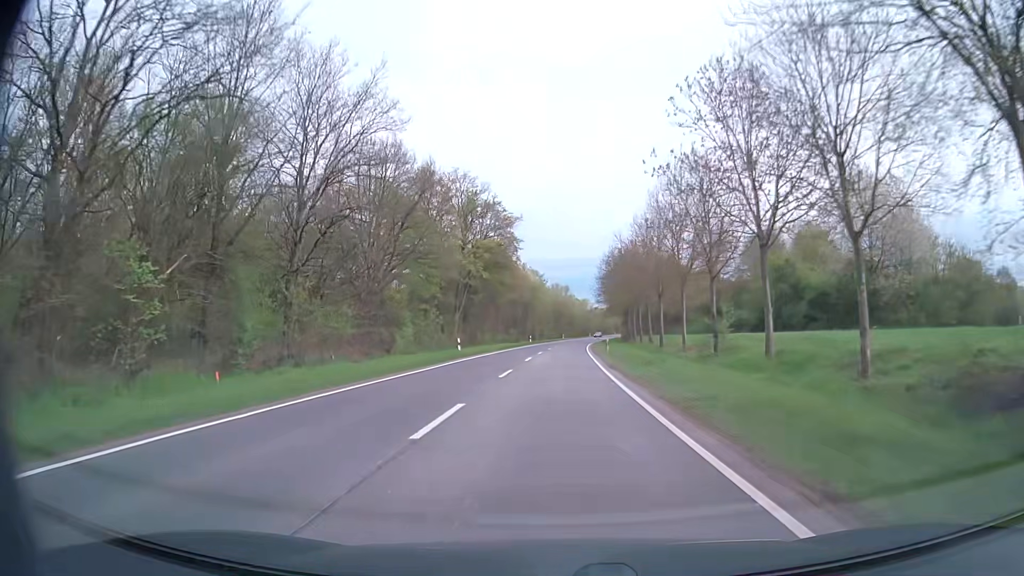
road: secondary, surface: asphalt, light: Day
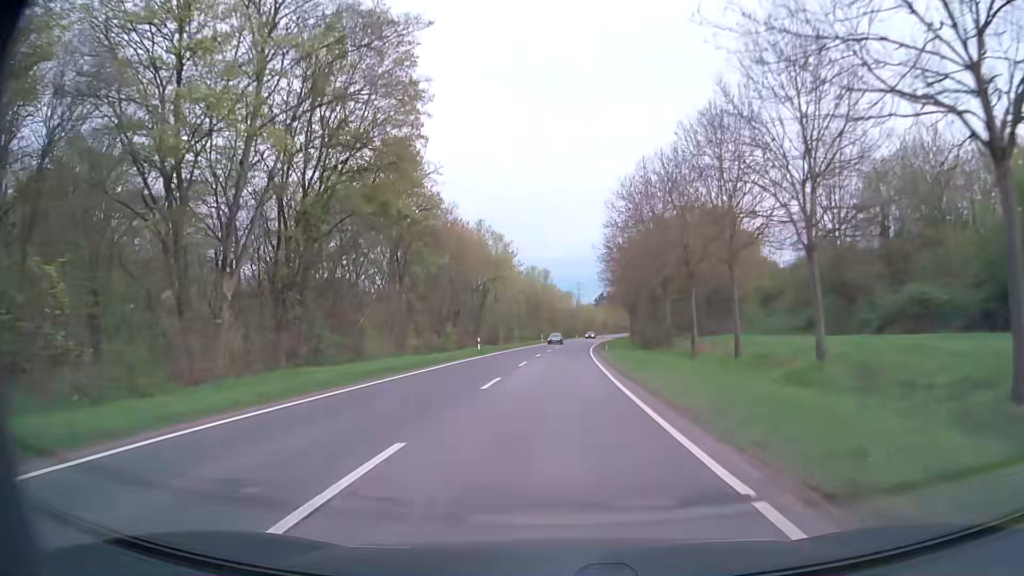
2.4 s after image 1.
(+0.6, +43.0) m; +2°
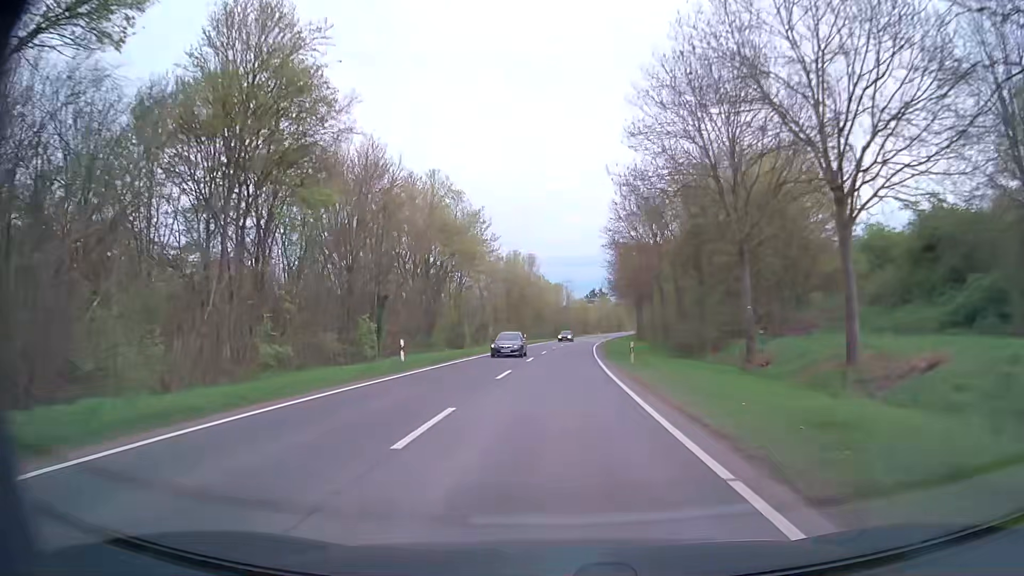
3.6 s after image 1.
(+0.2, +21.5) m; +1°
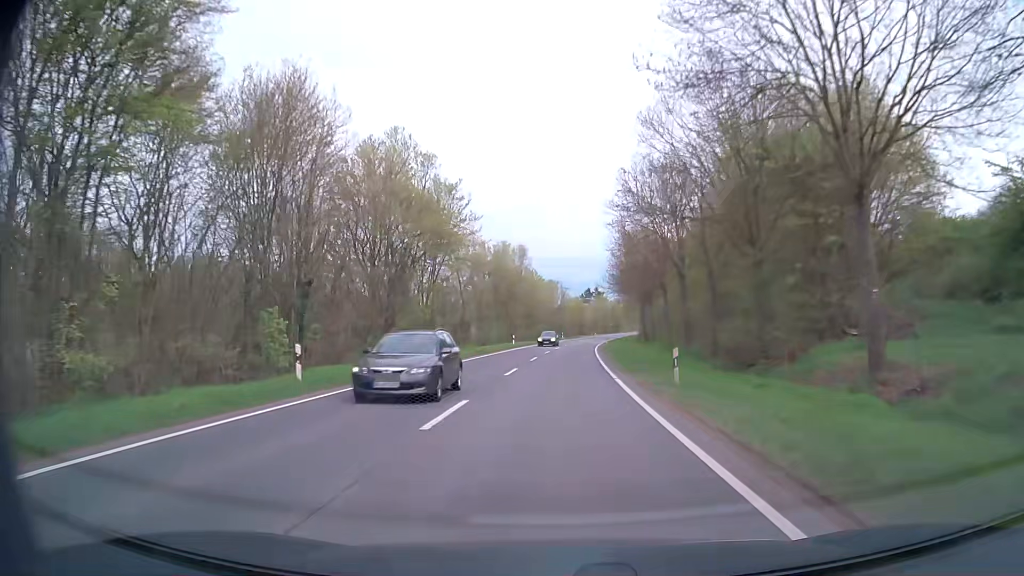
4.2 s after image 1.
(+0.1, +10.7) m; 0°
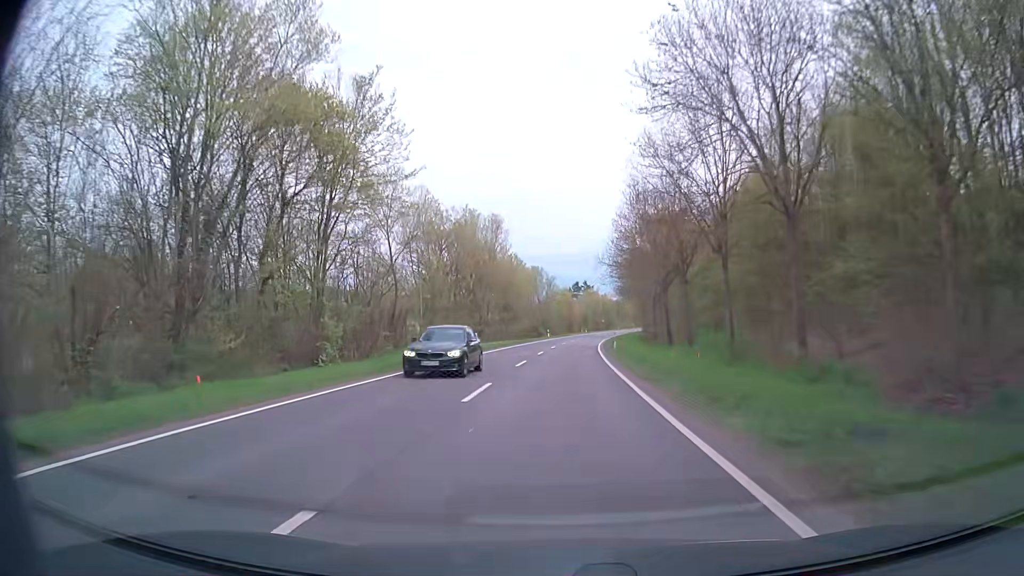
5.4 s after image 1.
(+0.3, +21.5) m; +2°
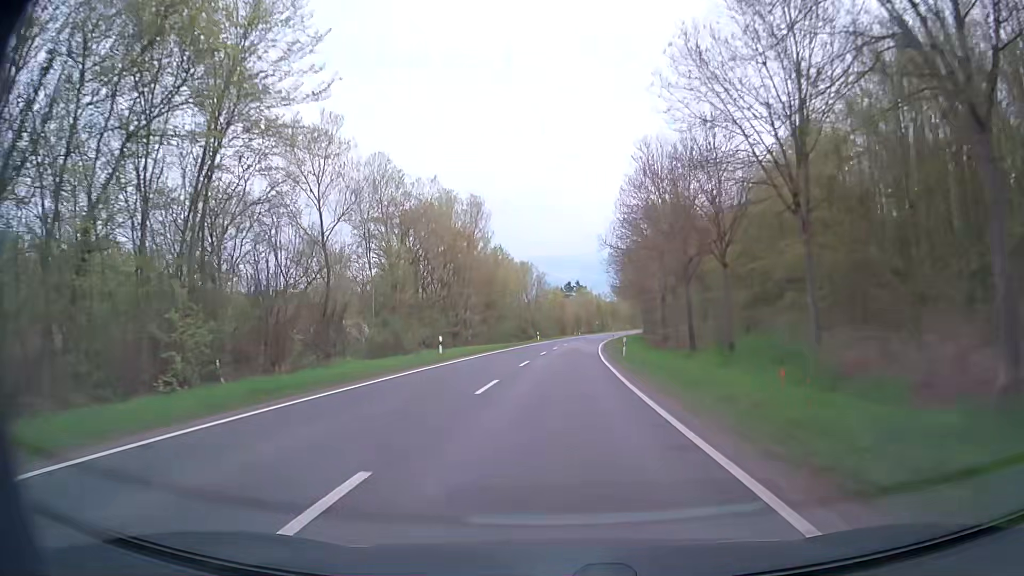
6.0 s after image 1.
(0.0, +10.7) m; +1°
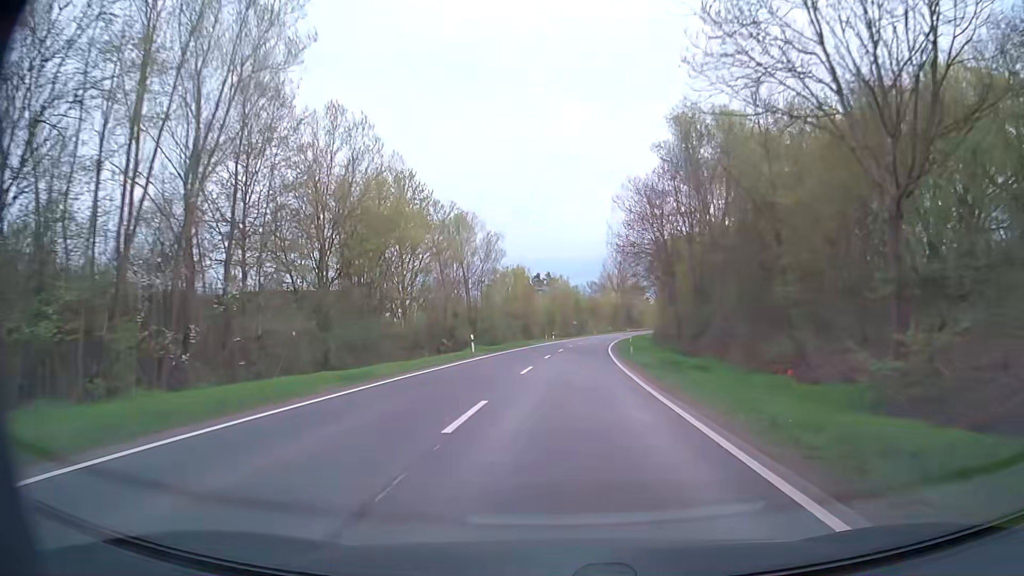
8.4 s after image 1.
(+0.7, +42.9) m; +3°
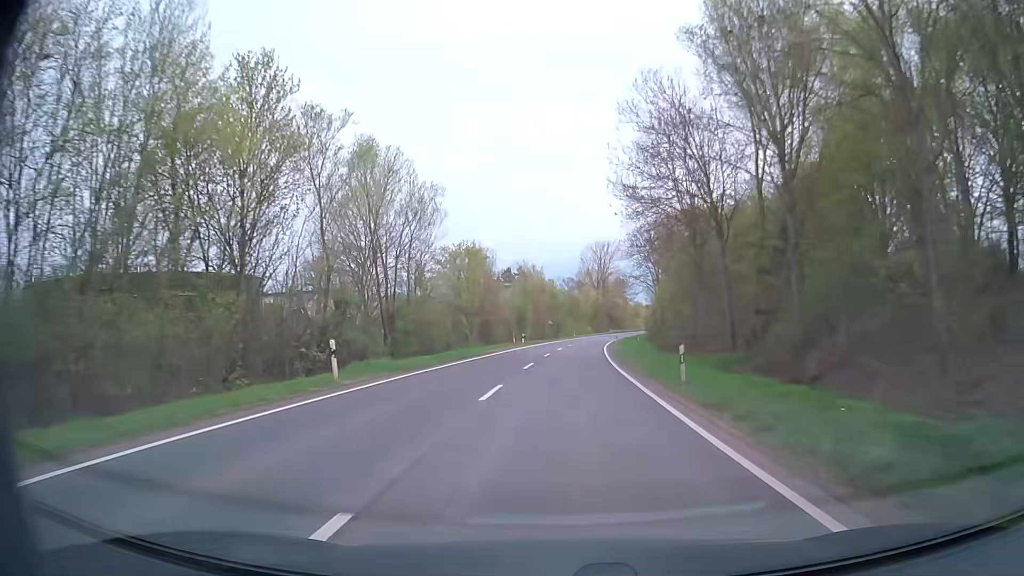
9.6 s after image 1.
(+0.3, +21.4) m; +2°
(0, +10) (0, +20) (+1, +30) (+1, +40) (+2, +50) (+2, +60) (+3, +70) (+4, +80) (+6, +90) (+7, +100) m
